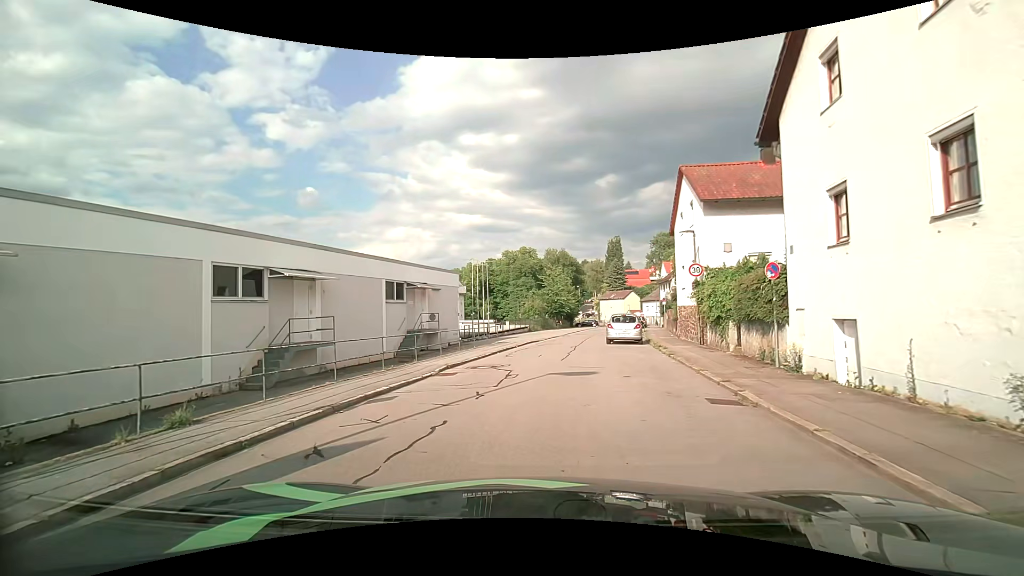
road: residential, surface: asphalt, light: Day
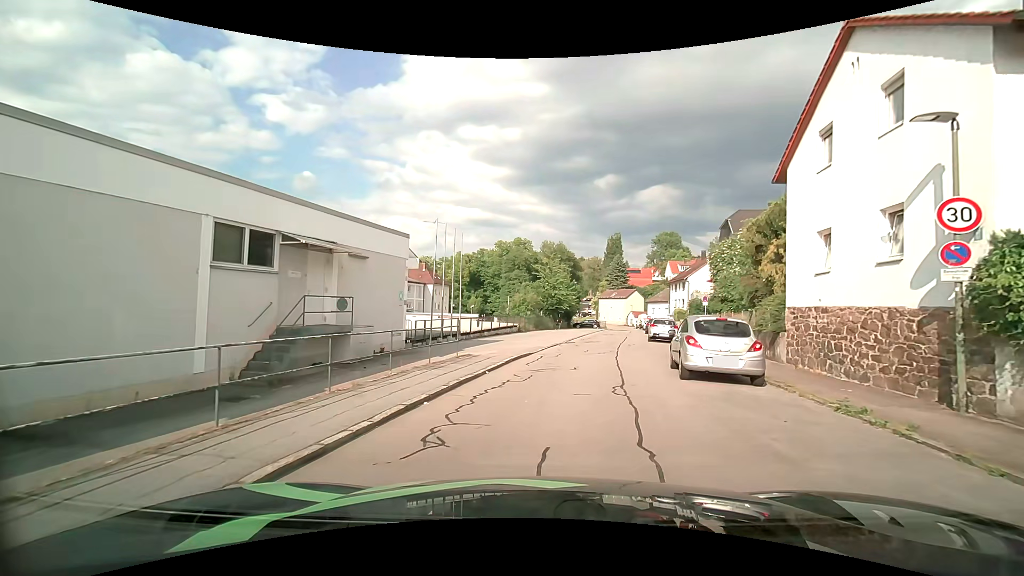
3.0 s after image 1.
(0.0, +13.2) m; +2°
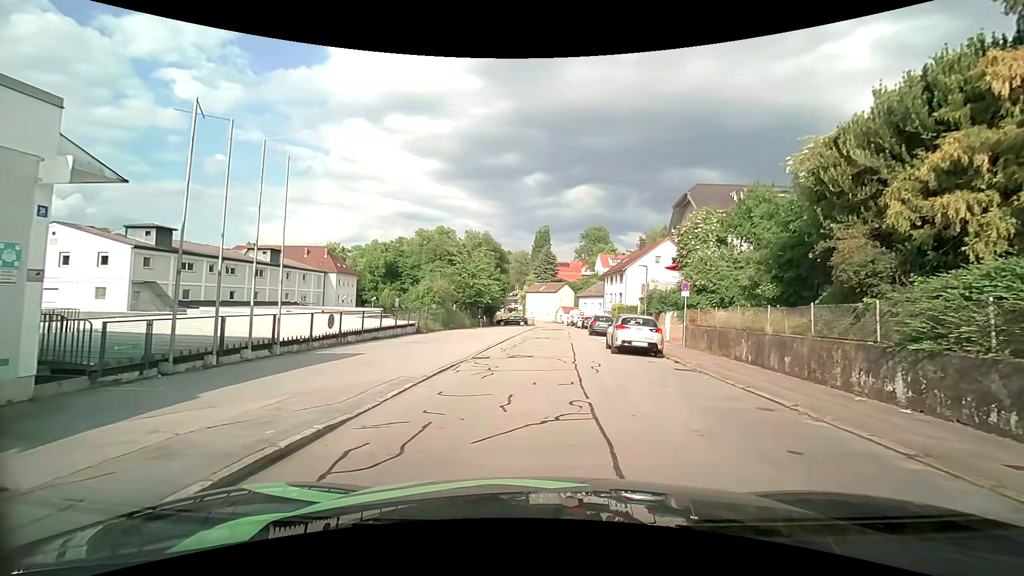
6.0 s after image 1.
(+0.8, +12.7) m; +8°
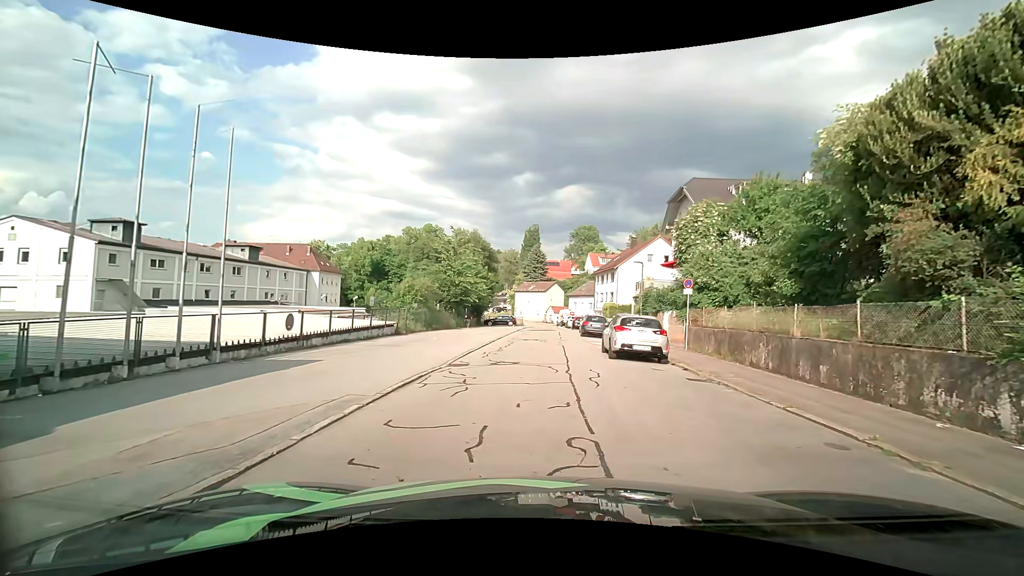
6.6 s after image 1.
(0.0, +2.3) m; +2°
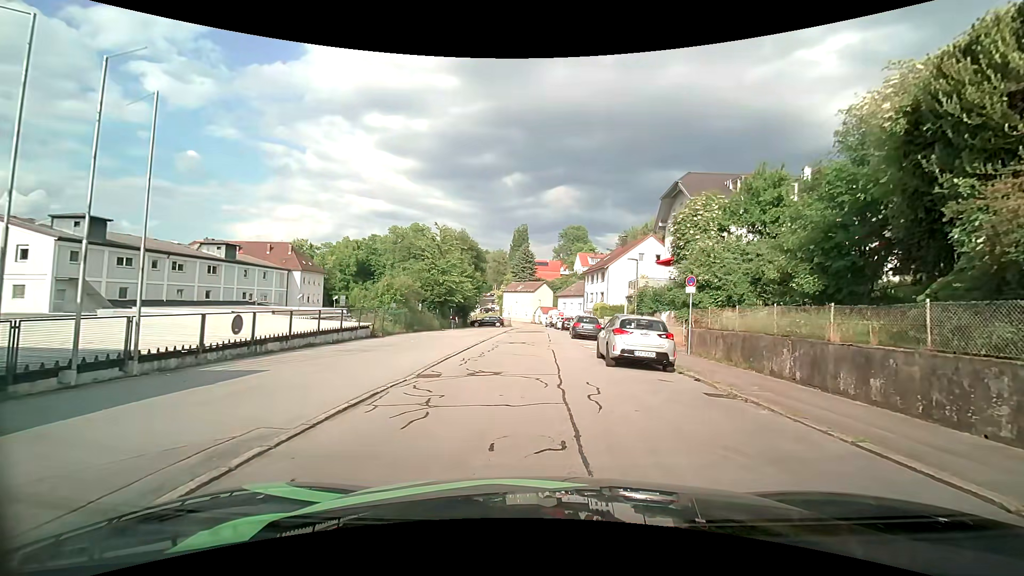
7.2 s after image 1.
(0.0, +2.2) m; -1°
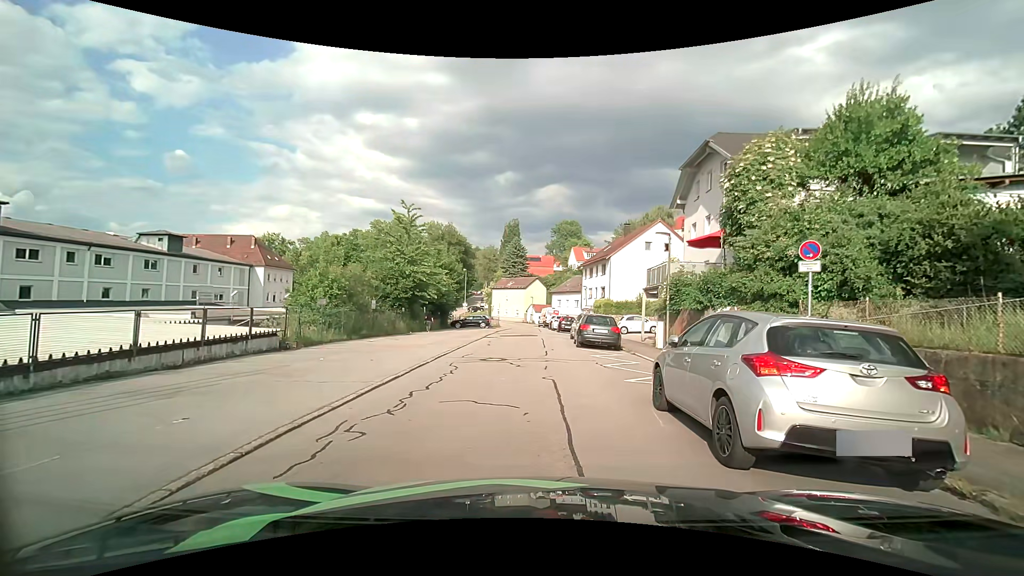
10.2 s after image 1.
(+0.3, +8.9) m; +2°
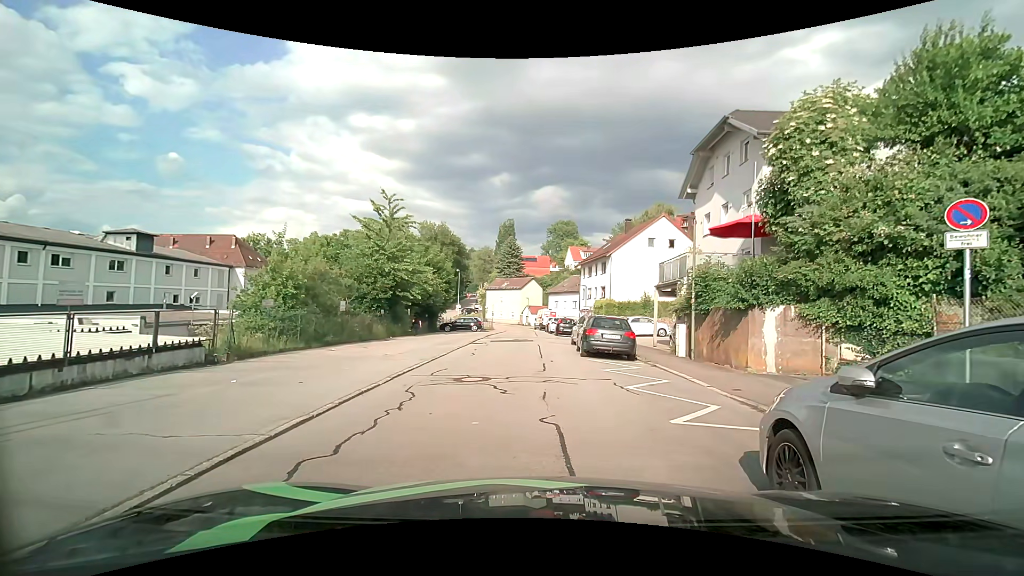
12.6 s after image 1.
(+0.1, +3.8) m; +2°
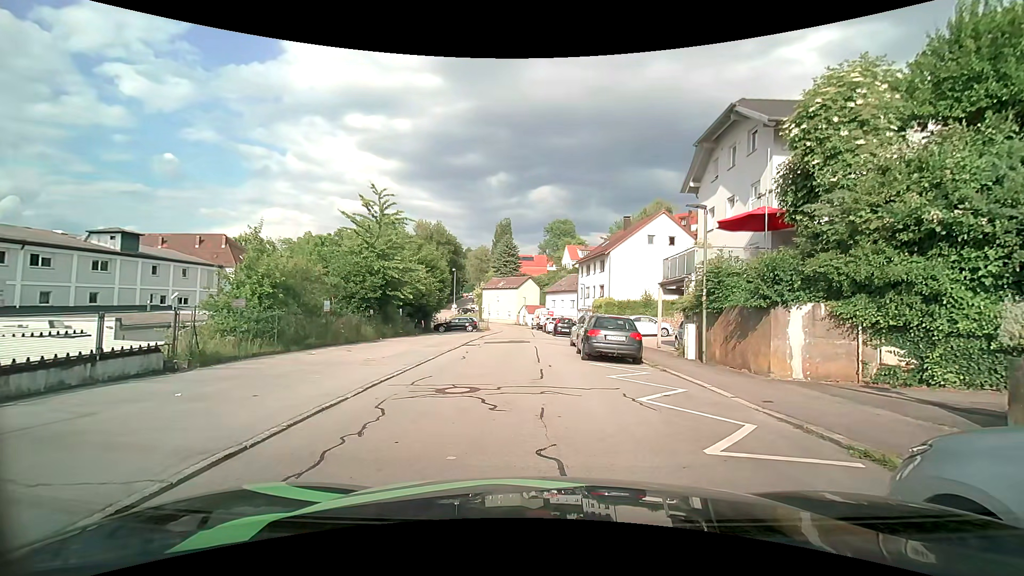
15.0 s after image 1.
(0.0, +1.4) m; 0°
